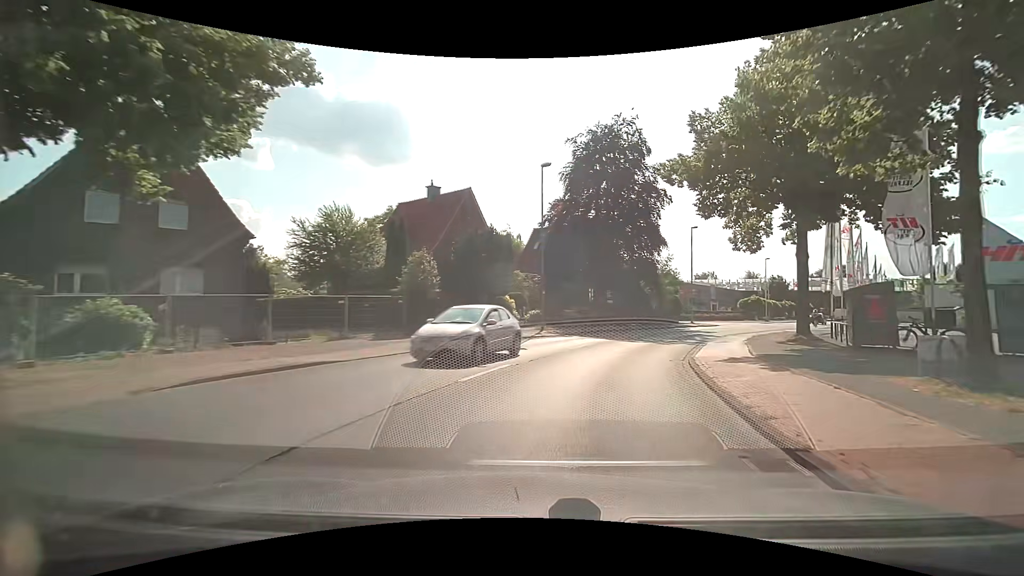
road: tertiary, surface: asphalt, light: Day
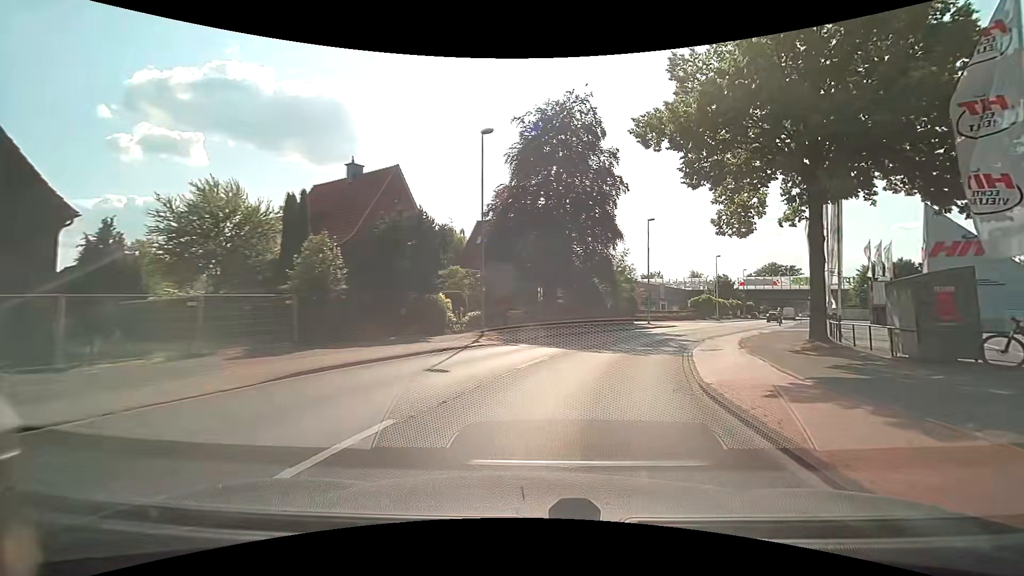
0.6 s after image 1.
(+0.3, +6.0) m; +6°
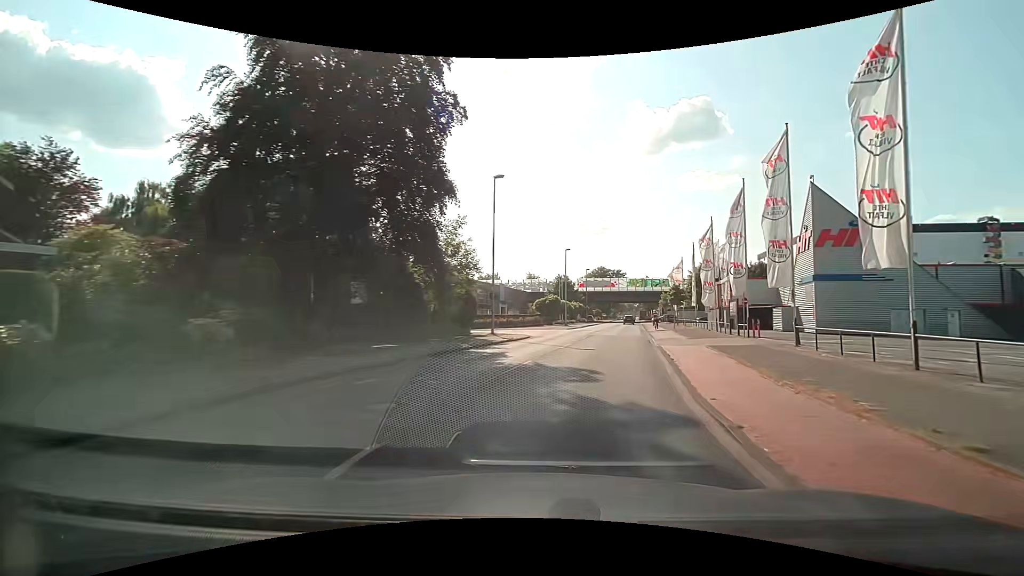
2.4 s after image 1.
(+3.0, +18.1) m; +19°
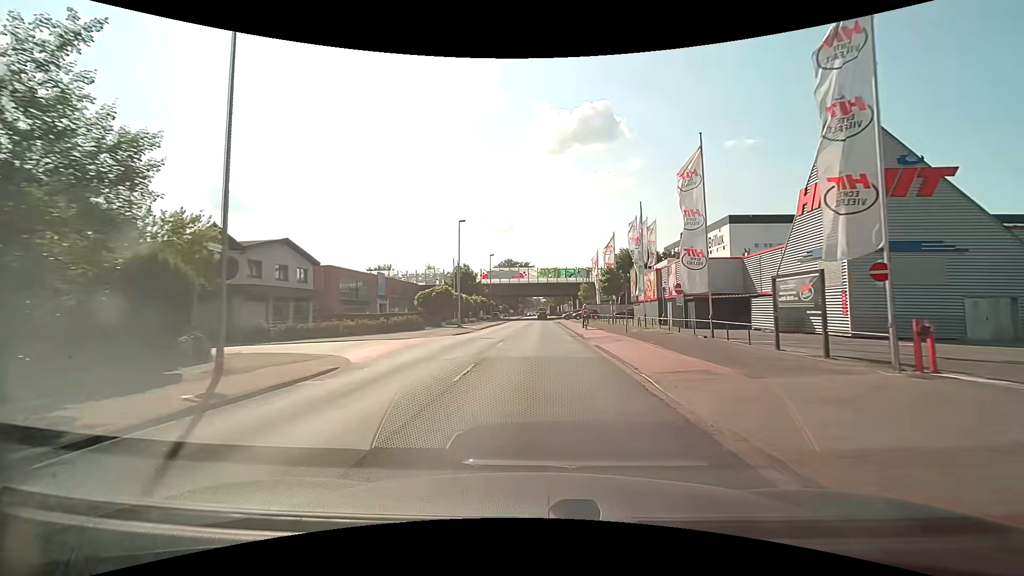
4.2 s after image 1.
(+2.4, +19.0) m; +11°
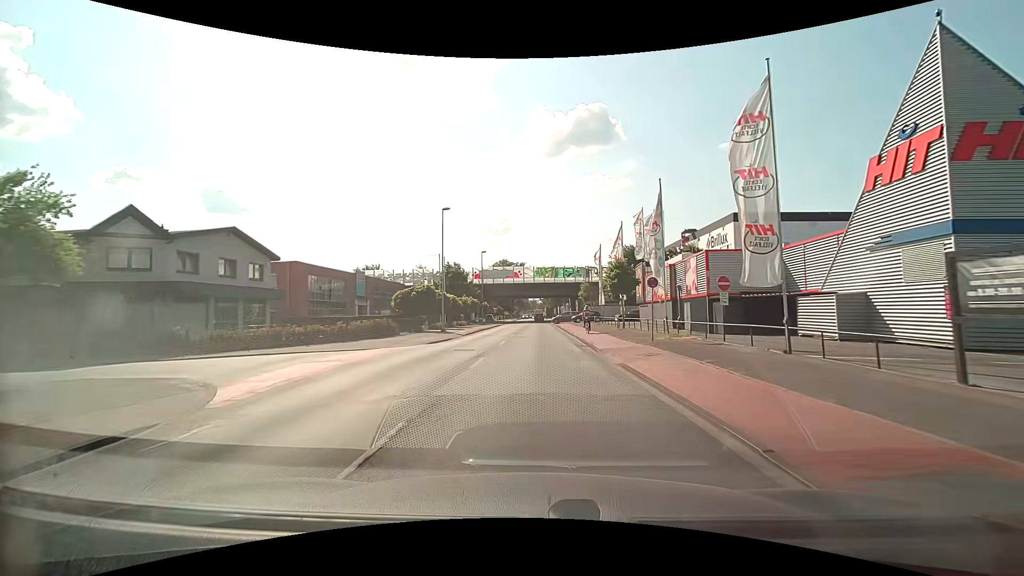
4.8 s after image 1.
(0.0, +6.6) m; 0°
